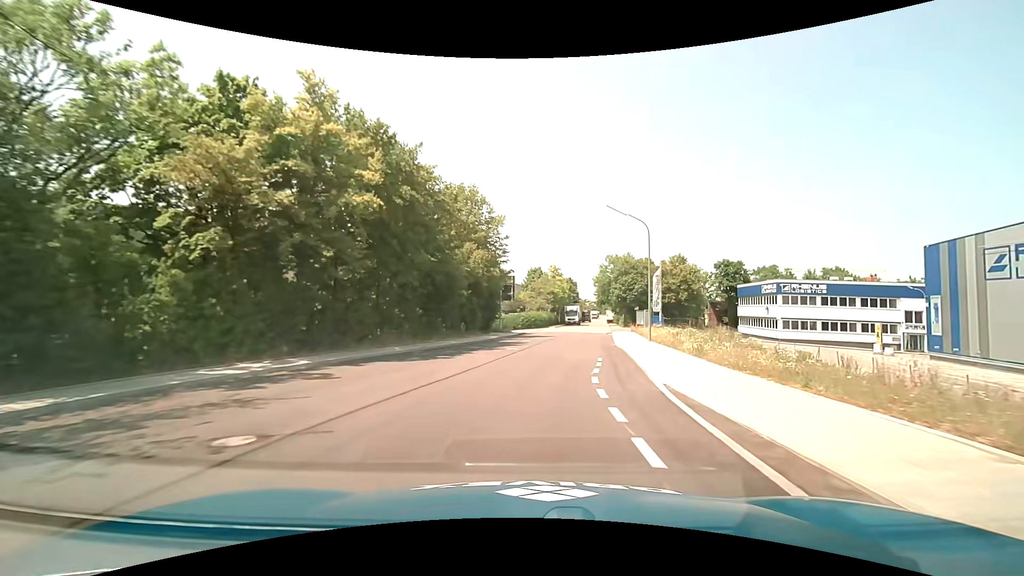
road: tertiary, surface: asphalt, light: Day
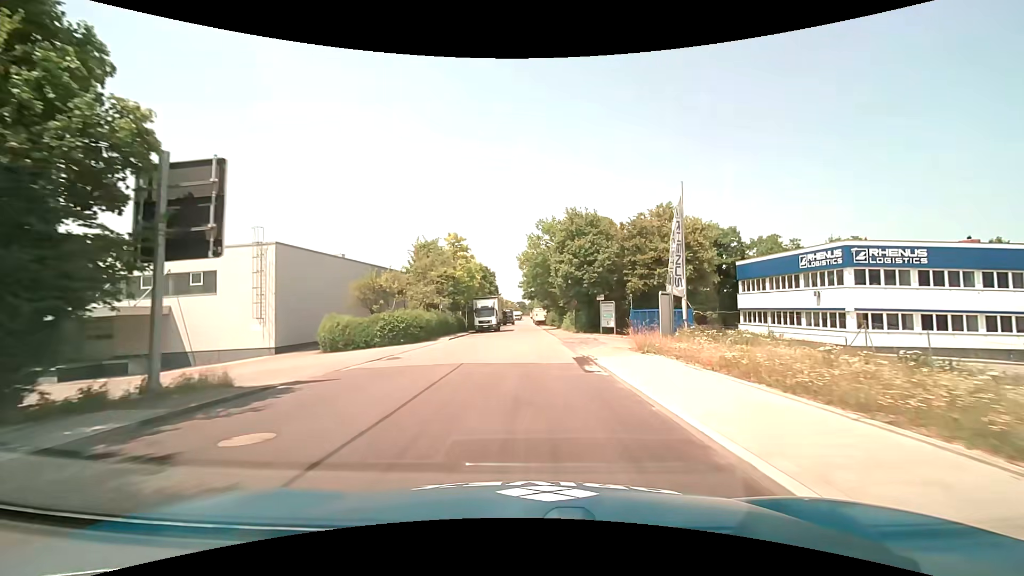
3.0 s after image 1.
(+3.6, +33.9) m; +9°
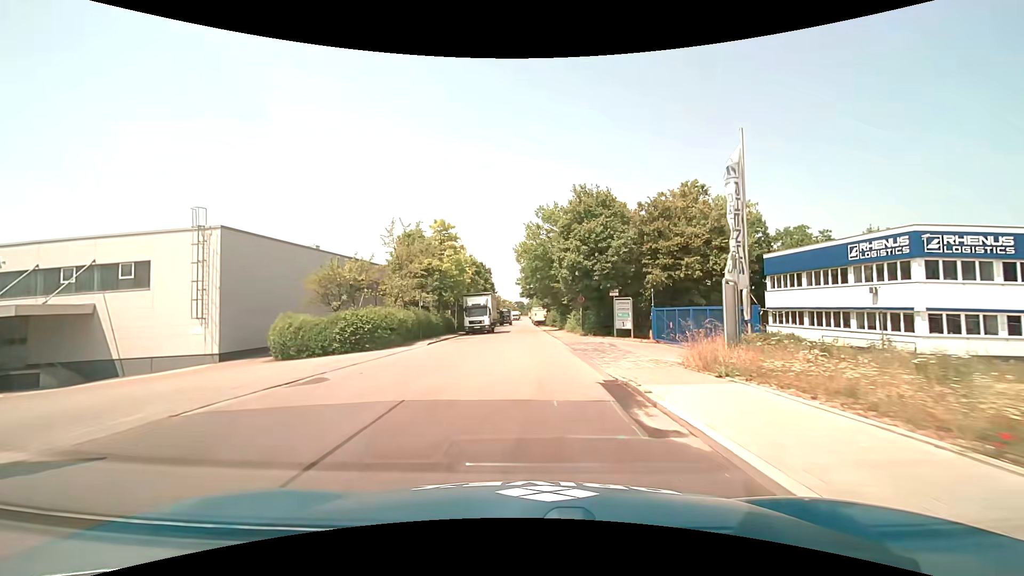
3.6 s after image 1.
(0.0, +6.9) m; 0°
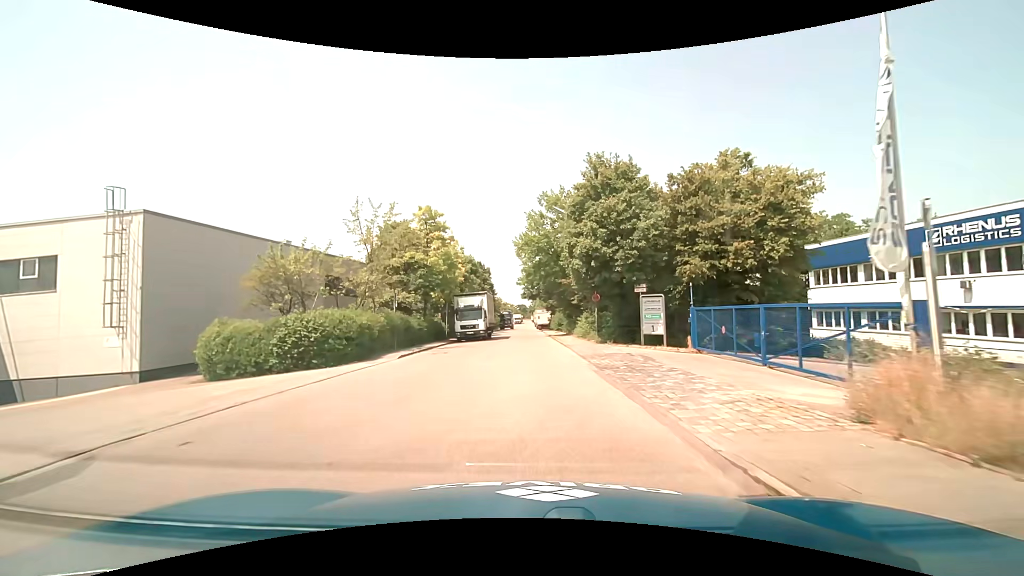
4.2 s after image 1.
(0.0, +6.9) m; 0°
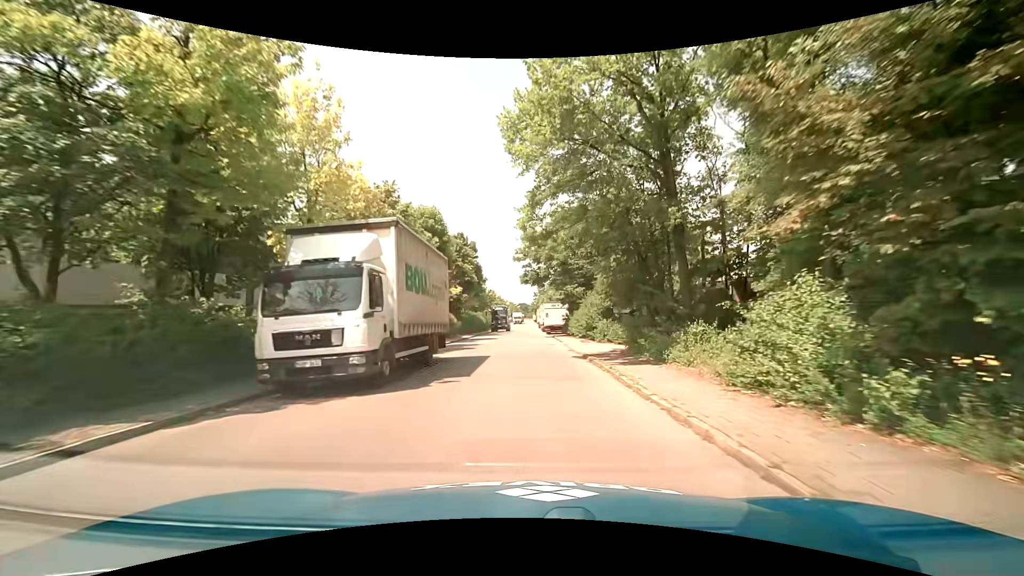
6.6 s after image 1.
(-0.1, +27.3) m; -1°
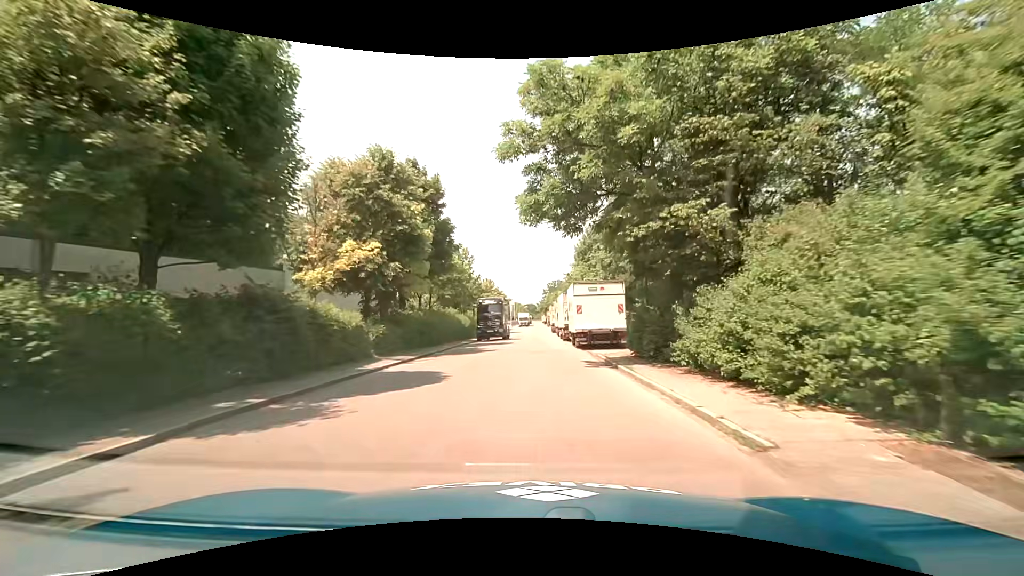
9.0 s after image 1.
(+0.1, +27.7) m; 0°
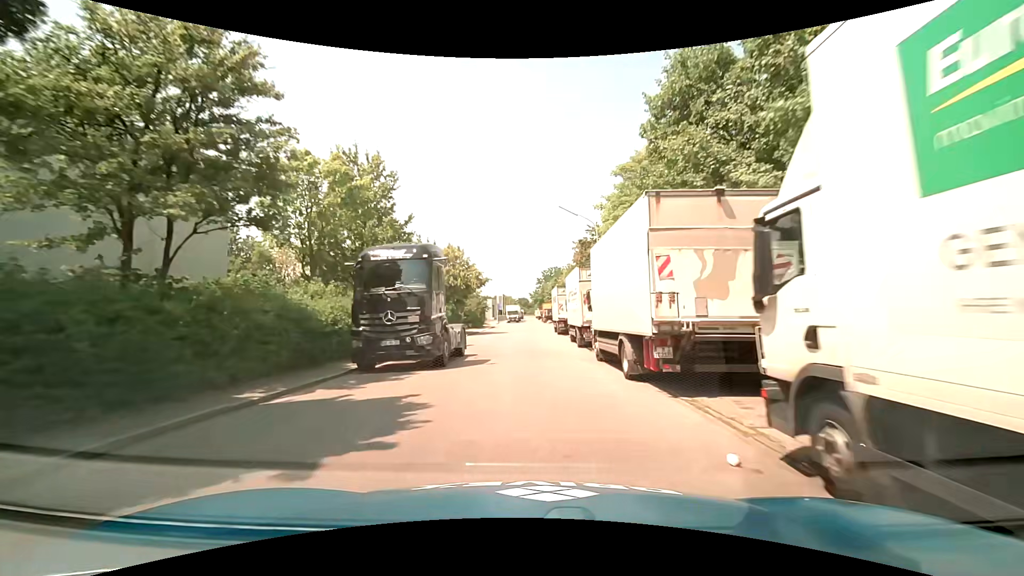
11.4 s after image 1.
(0.0, +27.7) m; 0°
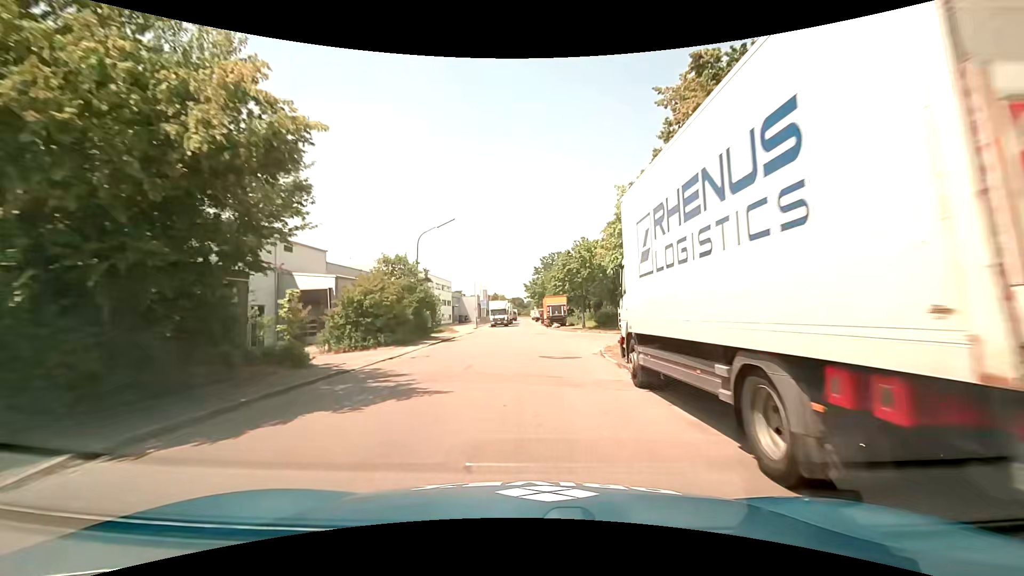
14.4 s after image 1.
(+0.4, +33.9) m; 0°
(0, +10) (0, +20) (0, +30) (+1, +40) (+1, +50) (+1, +60) (+1, +70) (+1, +80) (+1, +90) (+1, +100) m
